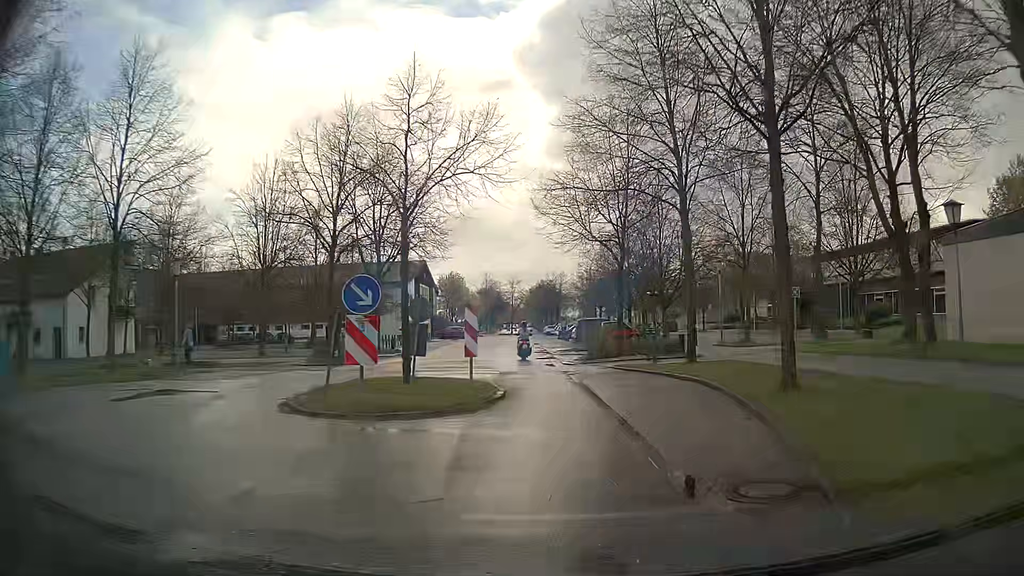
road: residential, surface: asphalt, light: Day
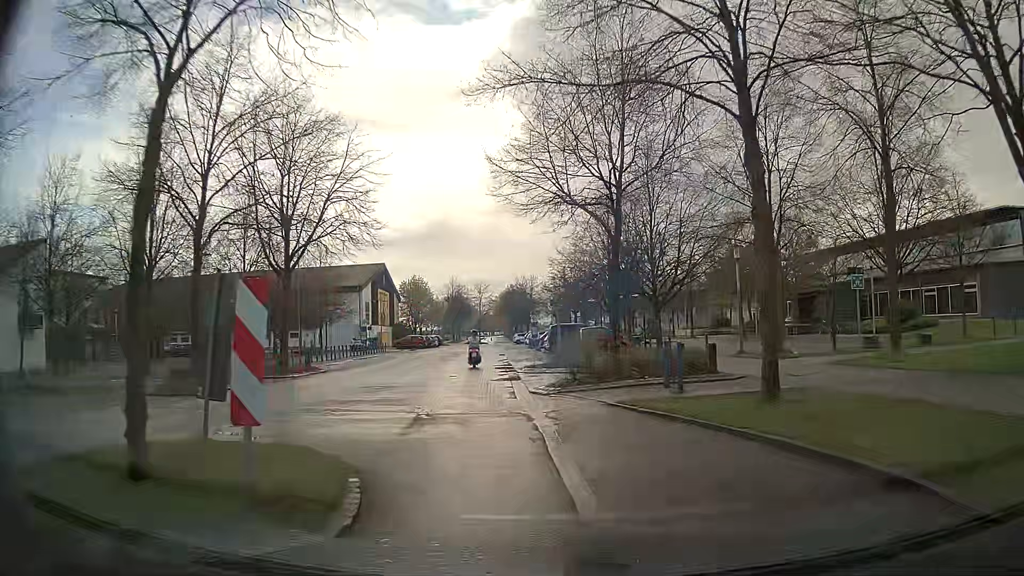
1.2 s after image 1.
(+0.2, +8.8) m; +2°
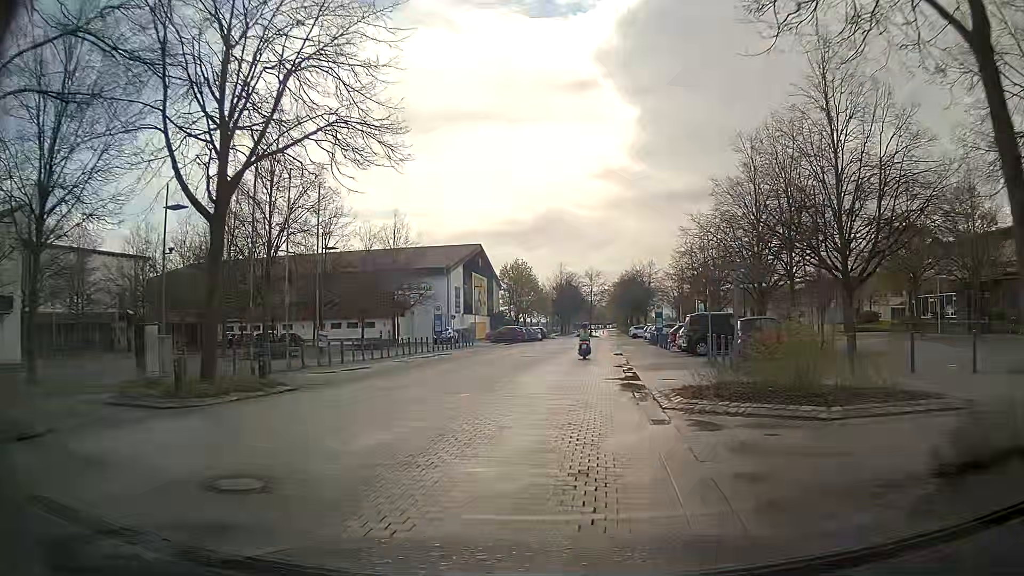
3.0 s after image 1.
(-0.8, +12.7) m; -9°
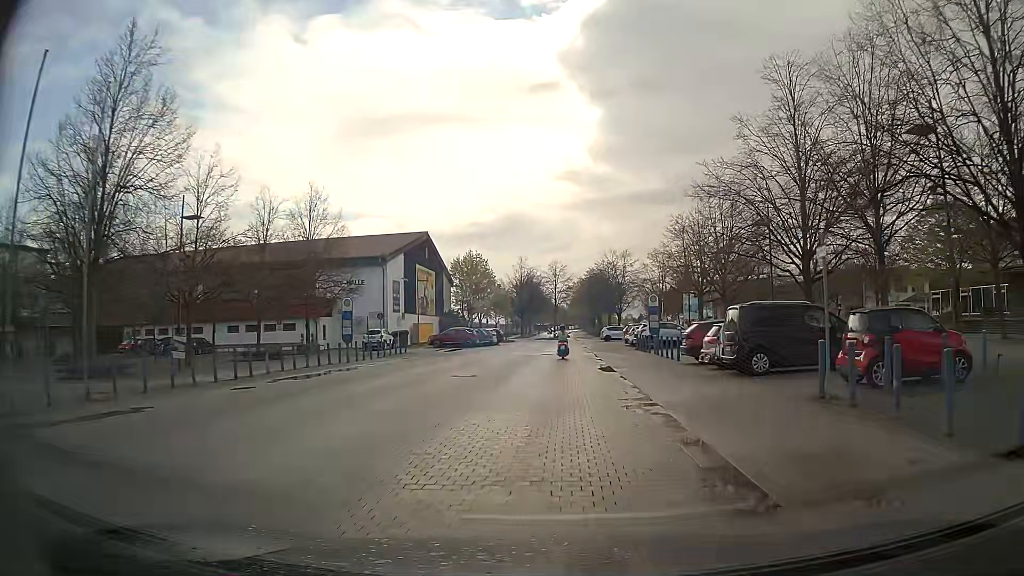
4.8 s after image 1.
(+0.2, +12.7) m; +3°
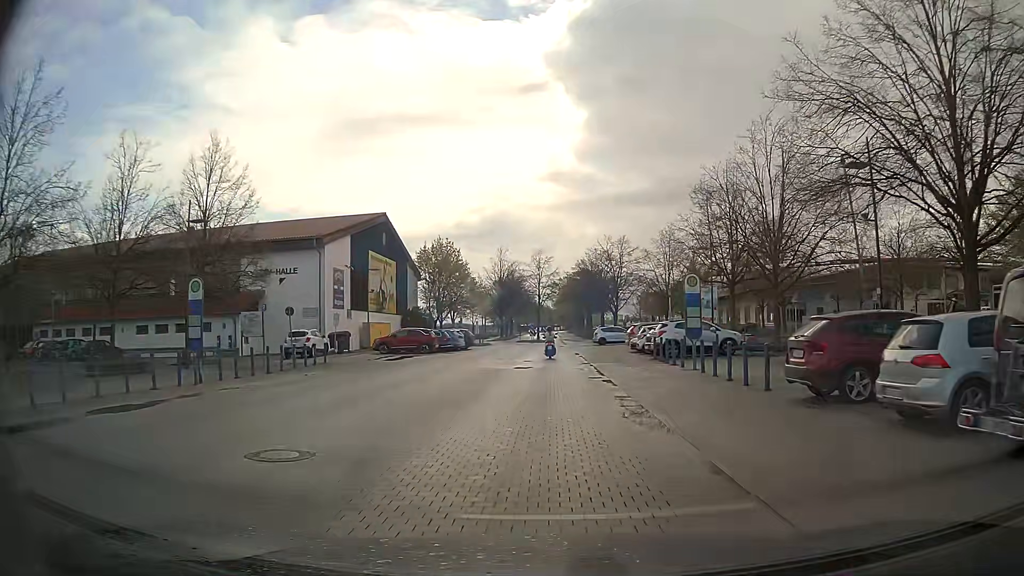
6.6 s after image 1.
(+0.3, +12.9) m; +1°
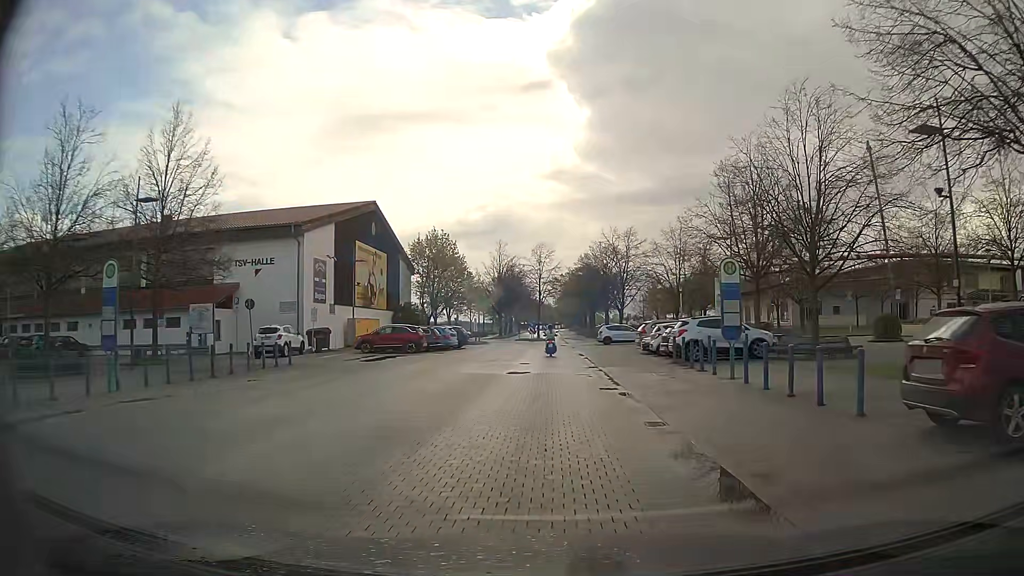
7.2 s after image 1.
(0.0, +4.4) m; +1°
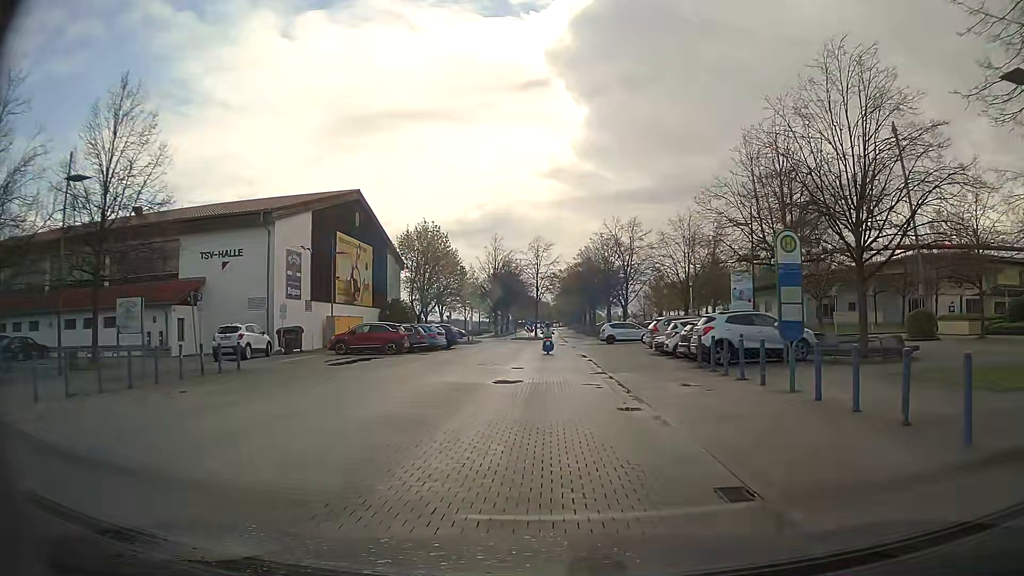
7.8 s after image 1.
(0.0, +4.5) m; 0°
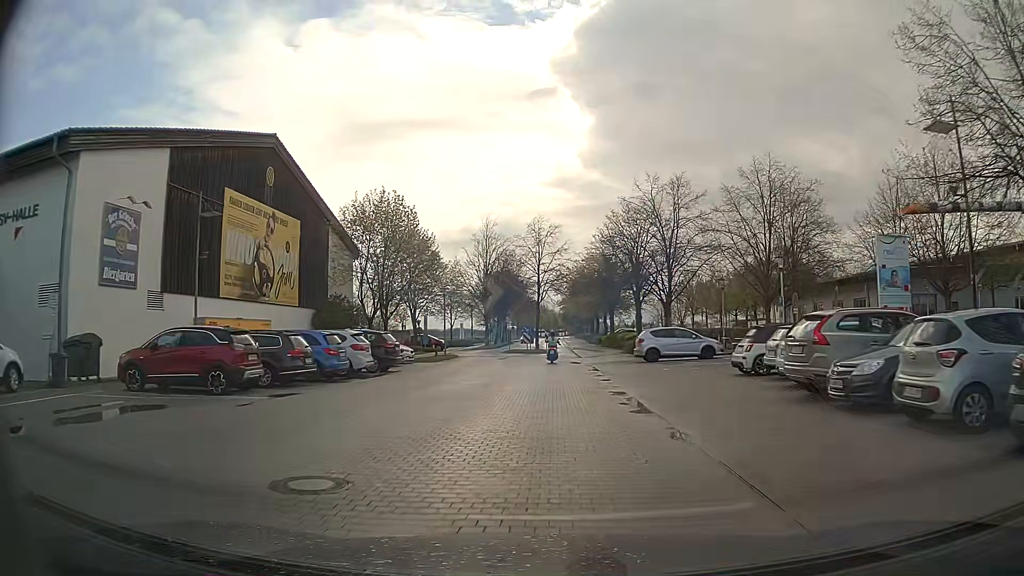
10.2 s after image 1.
(-0.1, +18.6) m; -1°
(0, +10) (0, +20) (+1, +30) (+1, +40) (+2, +50) (+2, +60) (+1, +70) (+1, +80) (+1, +90) (+1, +100) m
